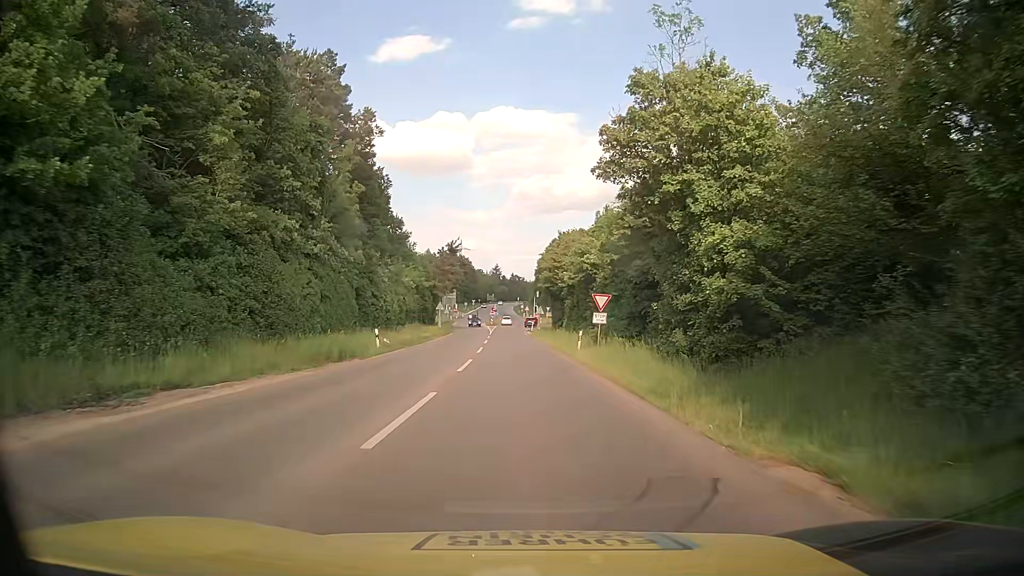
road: tertiary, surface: asphalt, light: Day
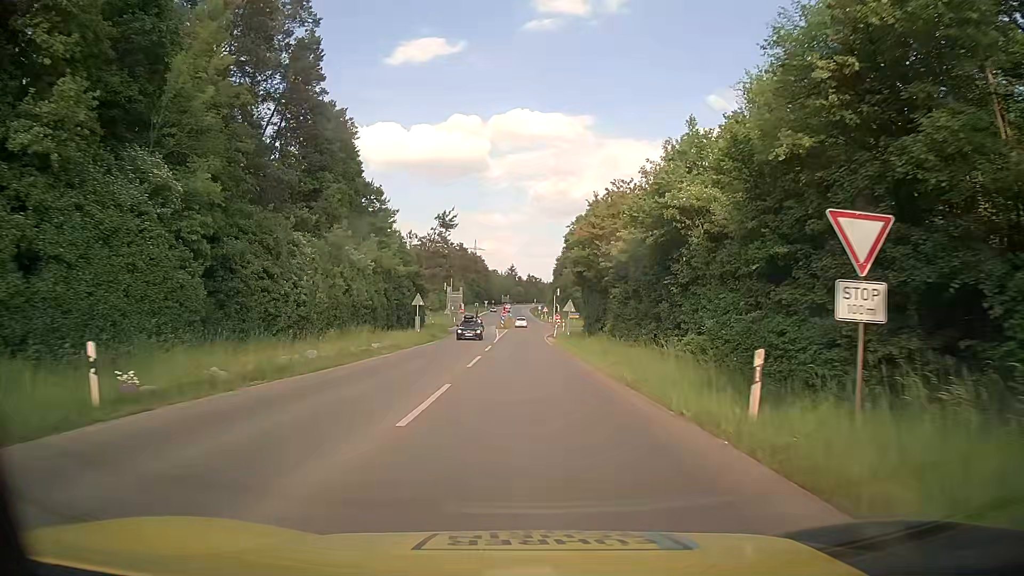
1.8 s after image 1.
(-0.6, +22.5) m; -2°
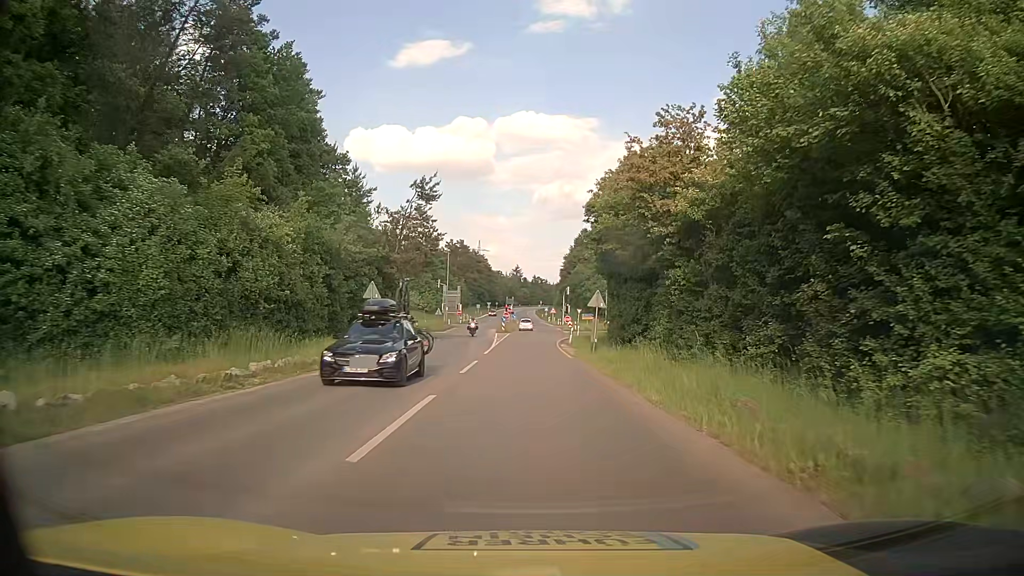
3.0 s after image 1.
(-0.1, +14.4) m; -1°
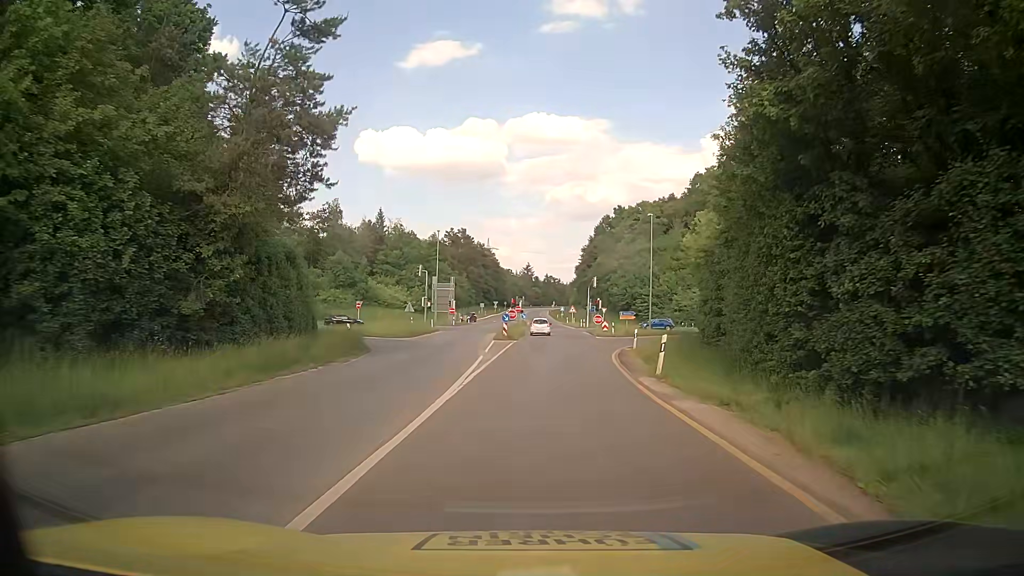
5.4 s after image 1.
(-0.2, +26.8) m; 0°
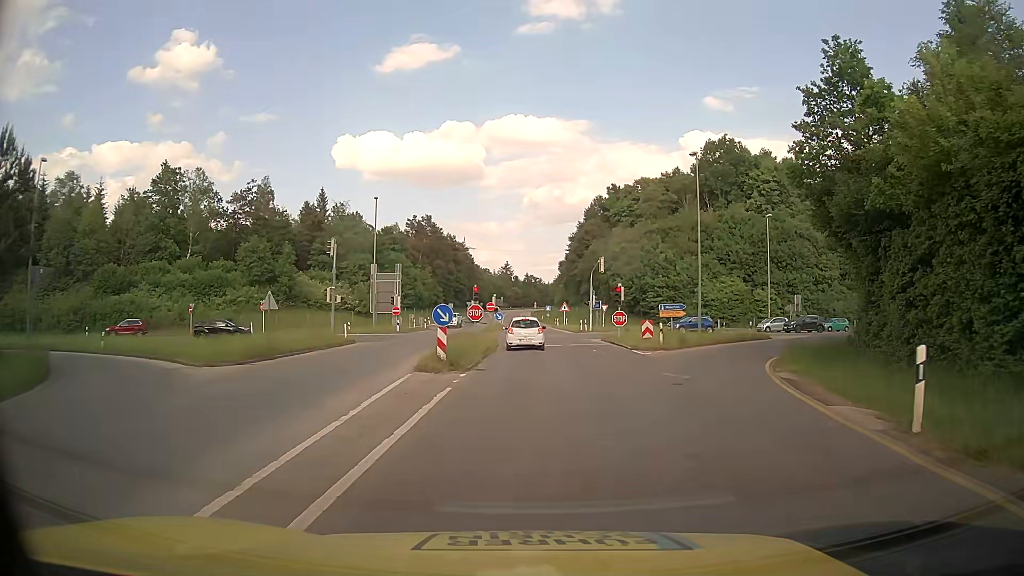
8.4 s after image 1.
(+0.1, +26.3) m; +2°
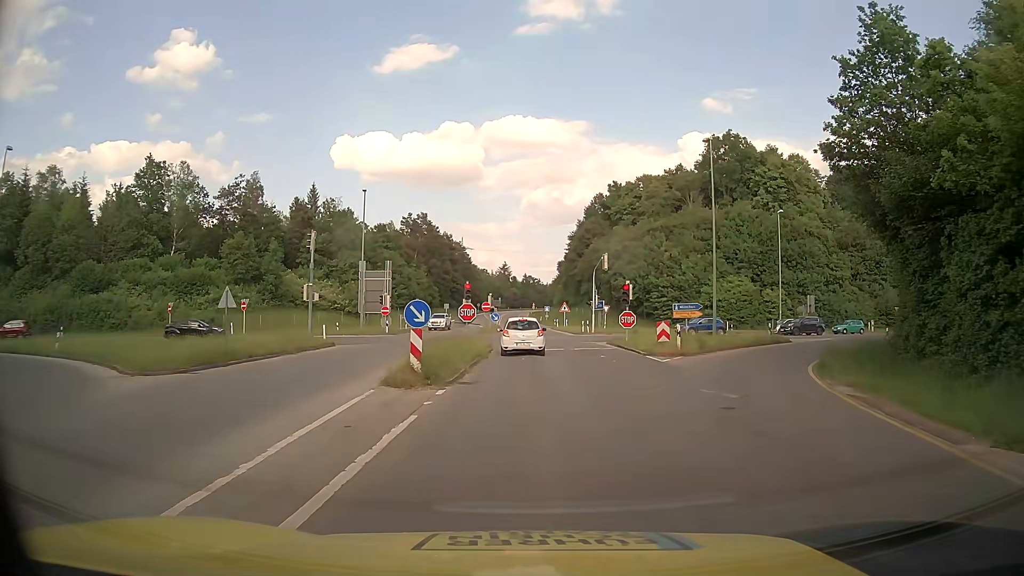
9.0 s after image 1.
(0.0, +3.9) m; 0°
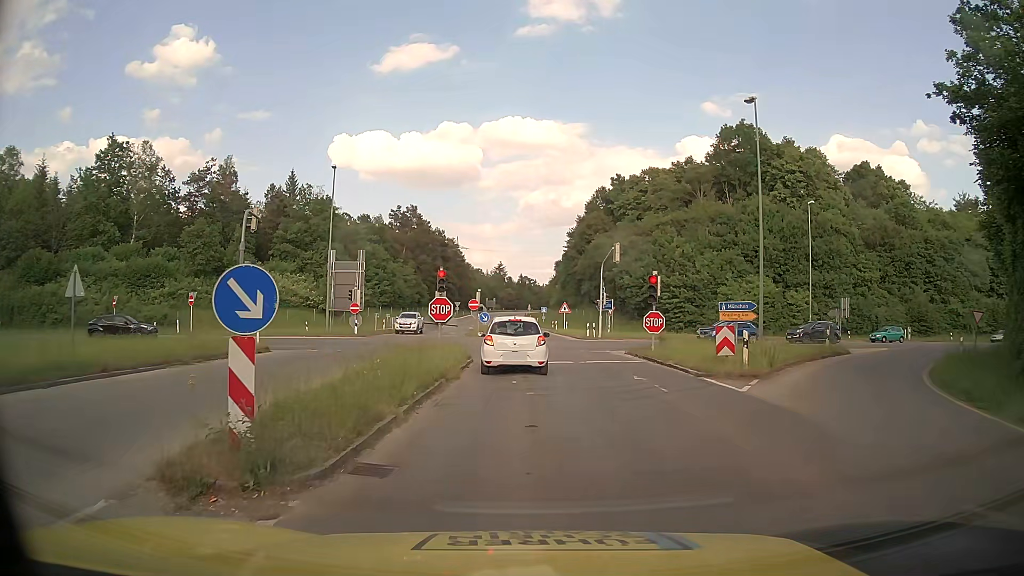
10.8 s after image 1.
(0.0, +8.6) m; 0°
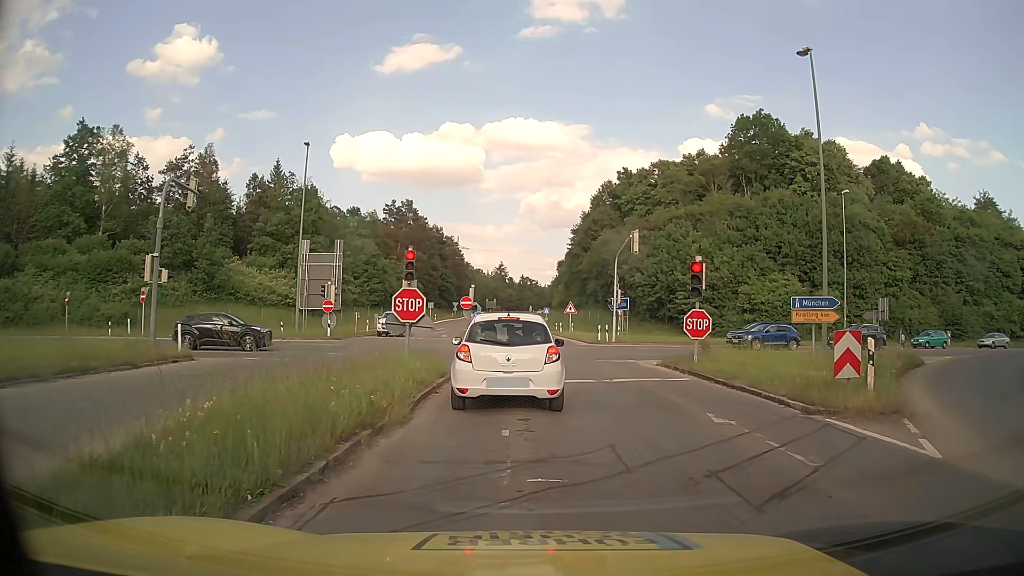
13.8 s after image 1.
(0.0, +6.7) m; -2°
